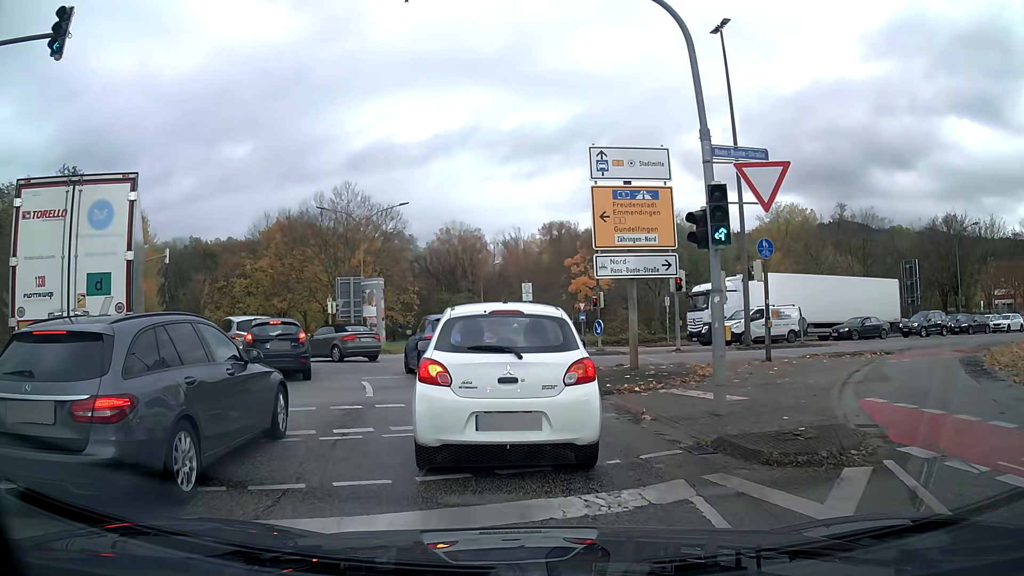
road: primary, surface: asphalt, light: Day
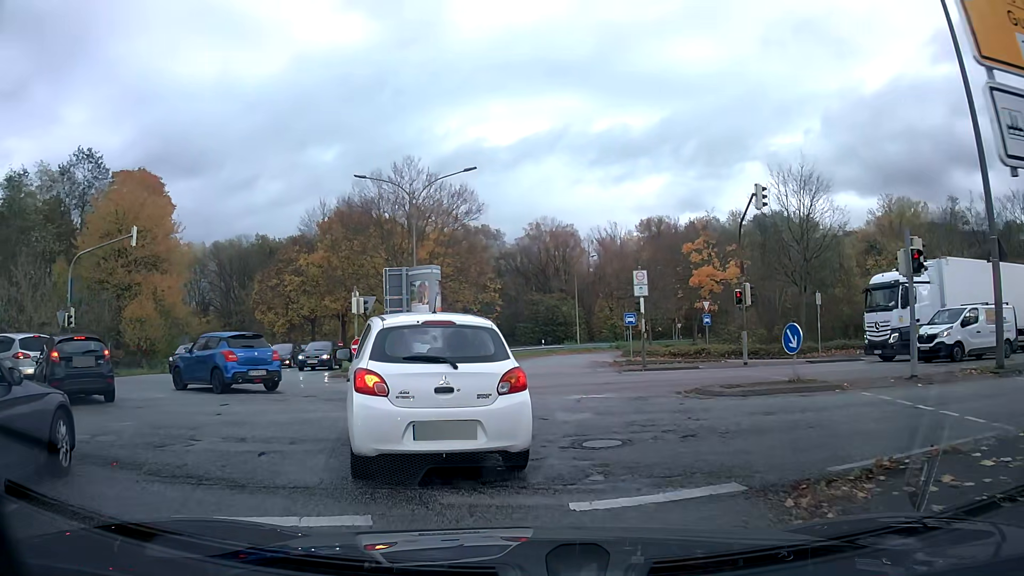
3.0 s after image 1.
(-0.7, +11.8) m; -9°
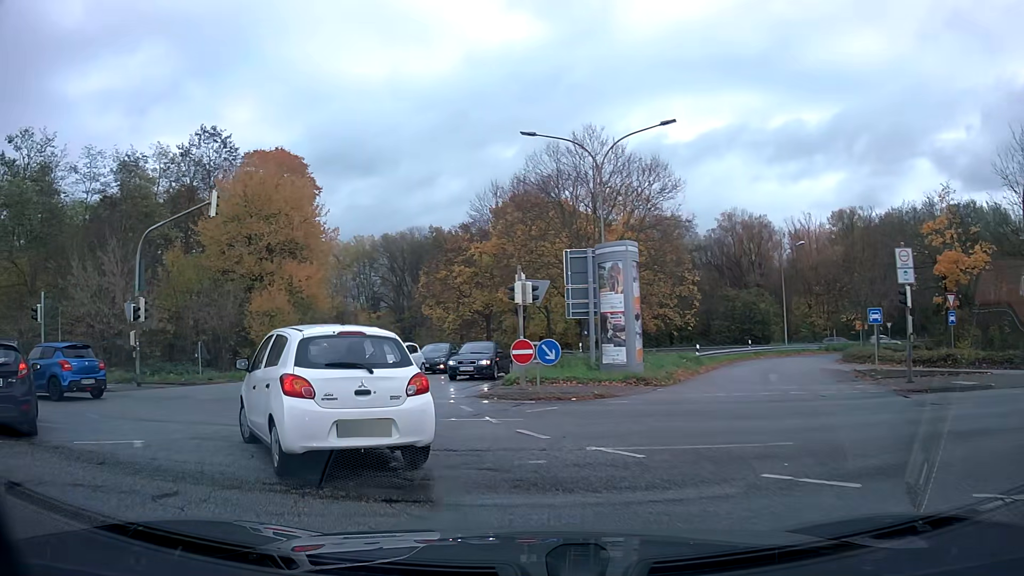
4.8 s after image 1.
(-1.1, +7.9) m; -17°
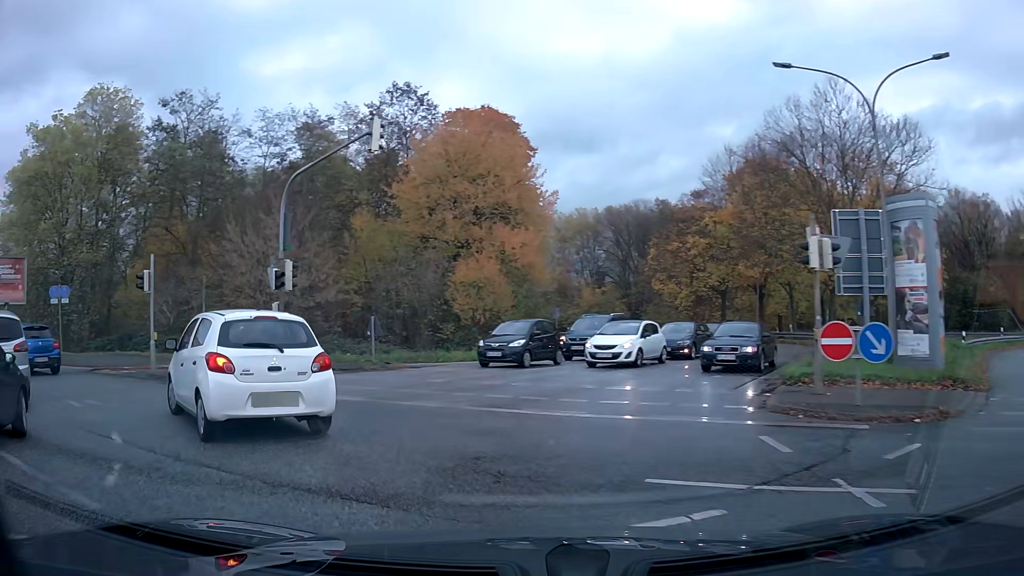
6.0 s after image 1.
(-1.0, +5.8) m; -21°
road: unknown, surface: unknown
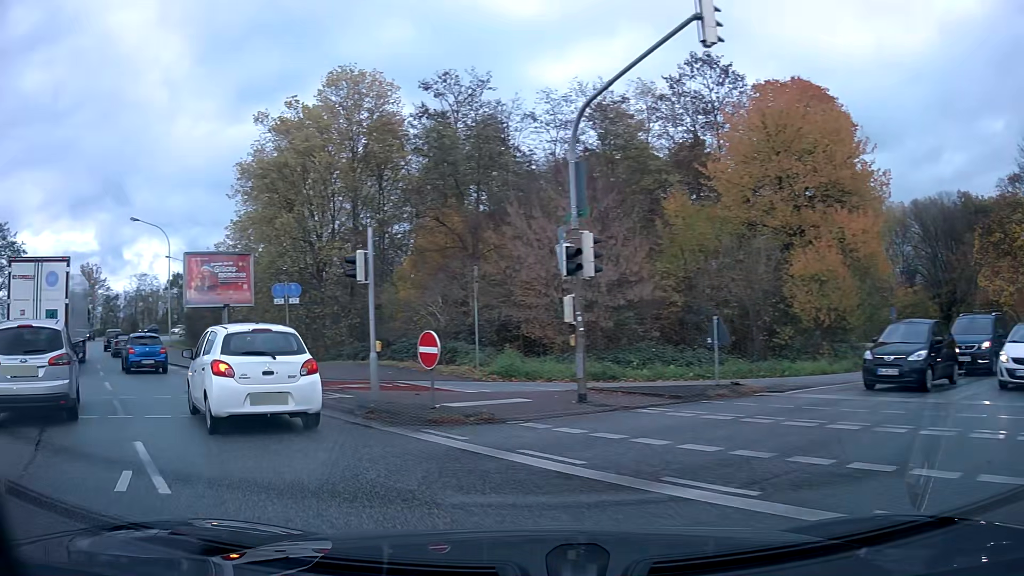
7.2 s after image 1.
(-1.5, +6.5) m; -26°
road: primary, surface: asphalt
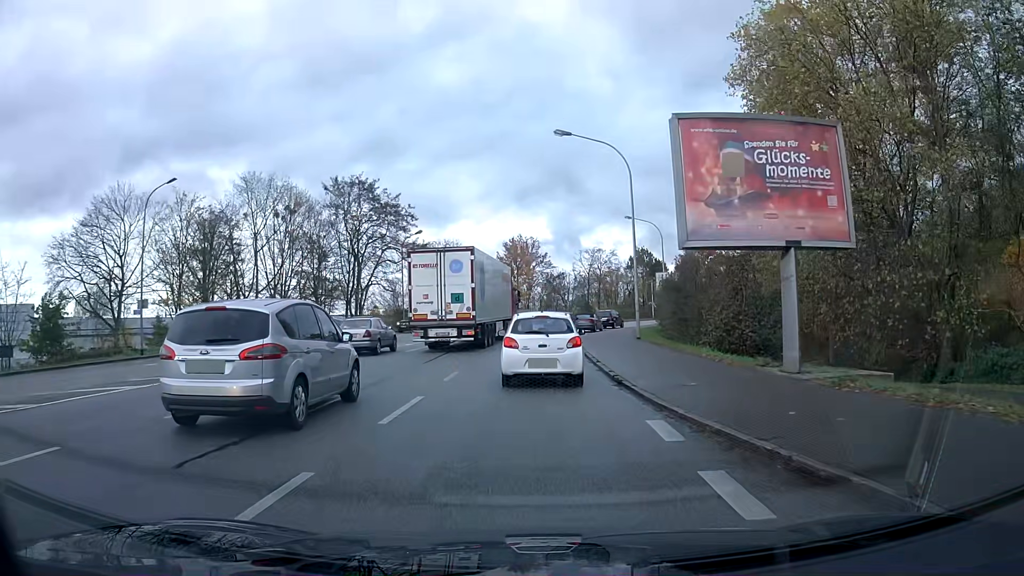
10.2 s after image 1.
(-8.9, +19.3) m; -34°
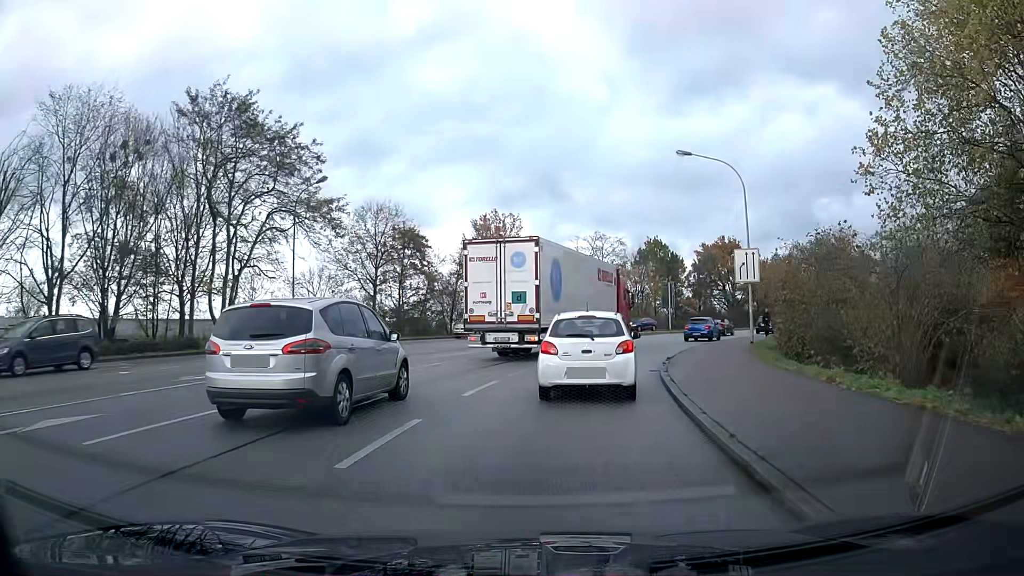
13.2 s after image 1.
(+0.2, +26.5) m; +3°
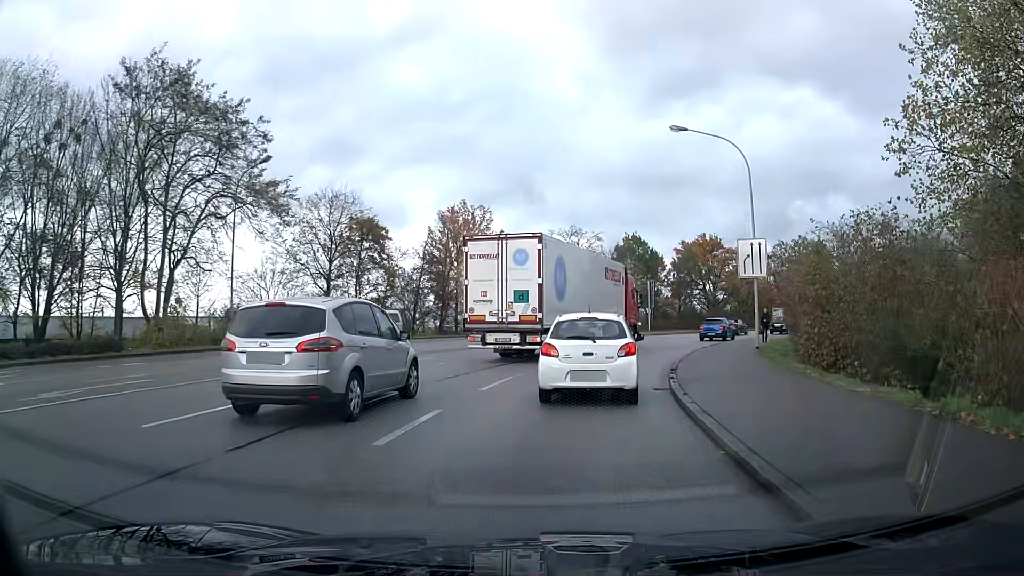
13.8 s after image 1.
(+0.1, +4.7) m; +2°
(+1, +10) (+2, +20) (+5, +29) (+9, +39) (+14, +47) (+20, +55) (+27, +63) (+34, +70) (+41, +76) (+49, +82) m
